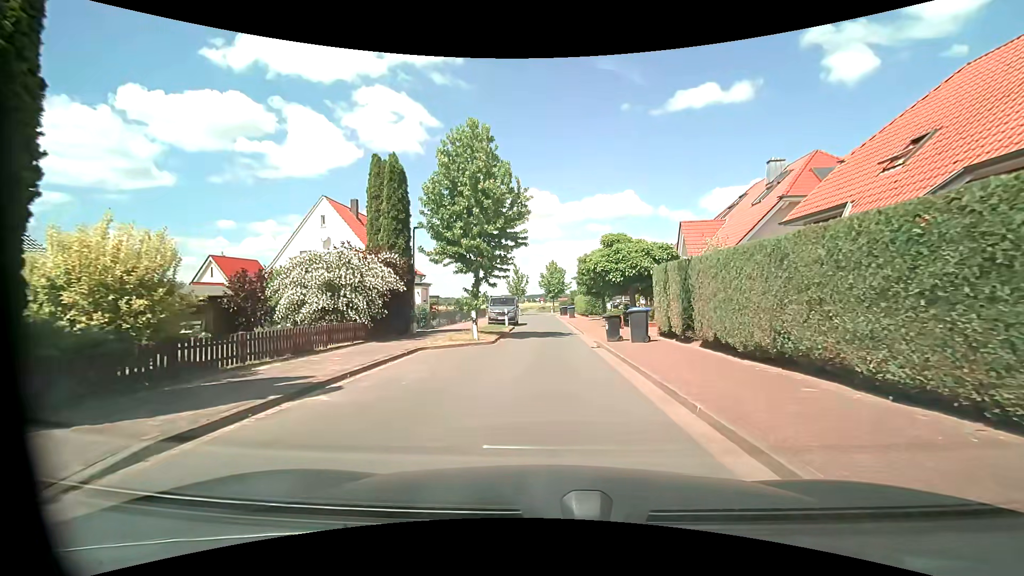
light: Day
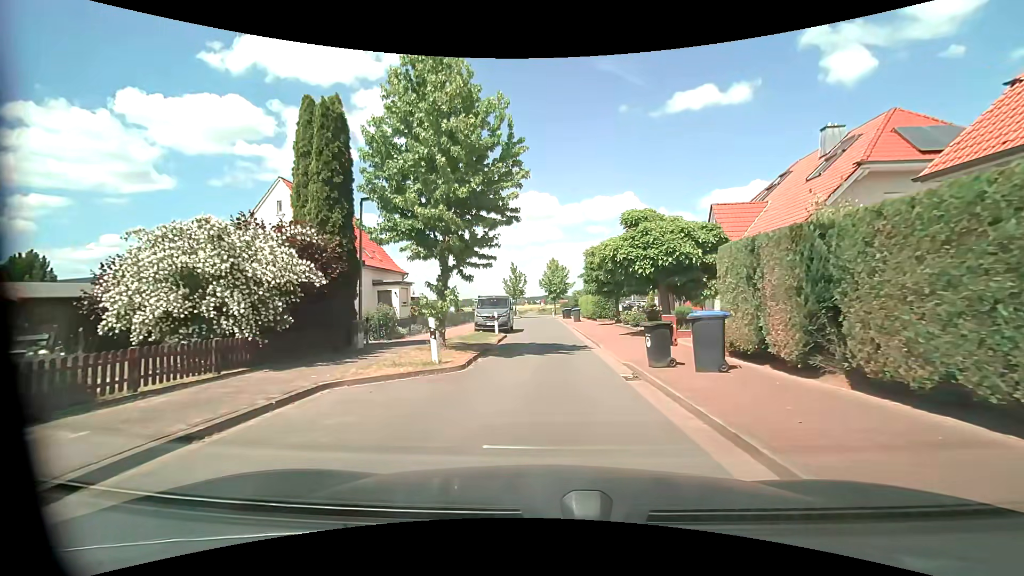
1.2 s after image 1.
(0.0, +6.5) m; 0°
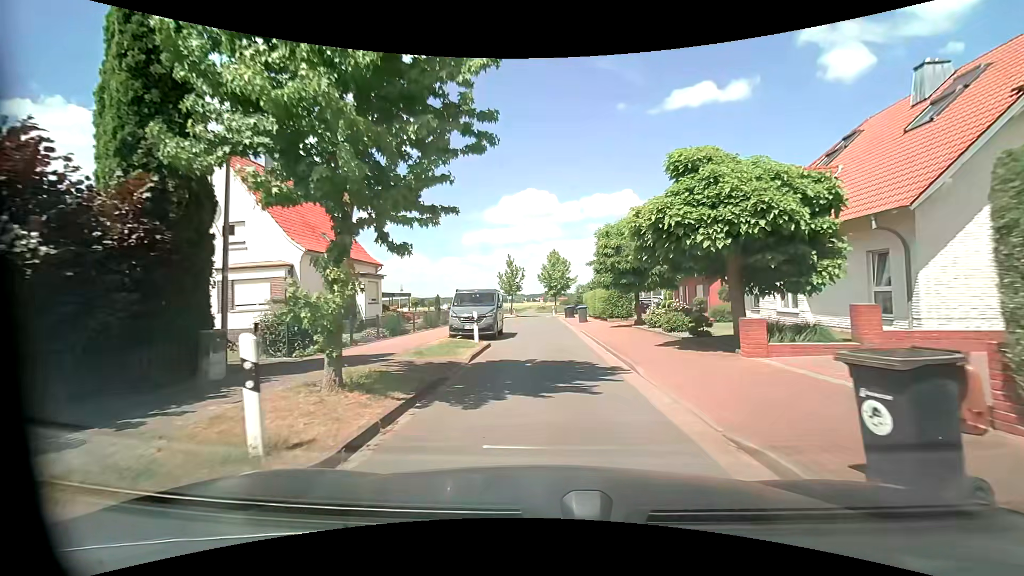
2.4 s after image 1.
(0.0, +6.8) m; 0°
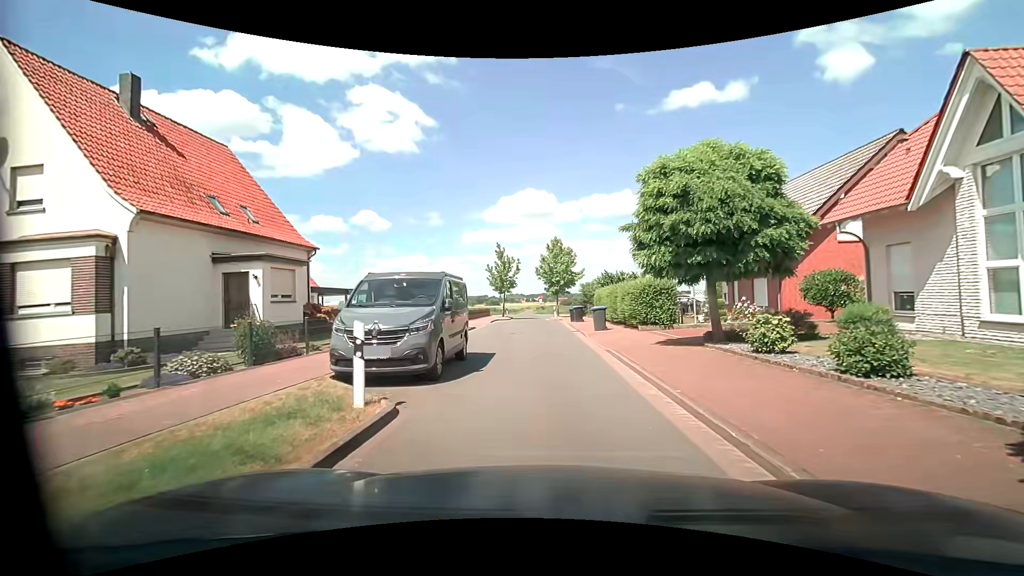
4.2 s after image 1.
(0.0, +10.5) m; -1°
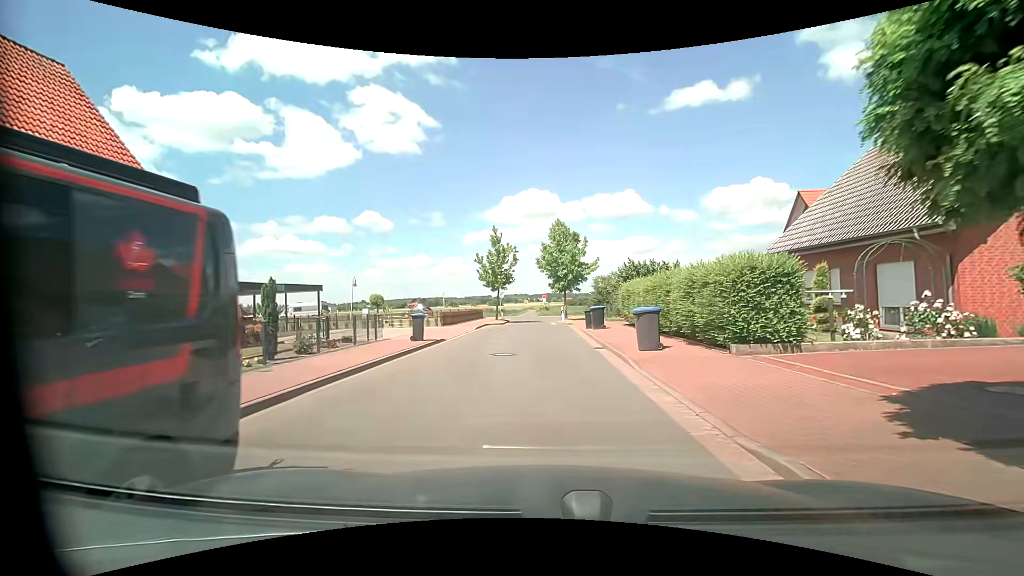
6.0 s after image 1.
(0.0, +9.8) m; 0°
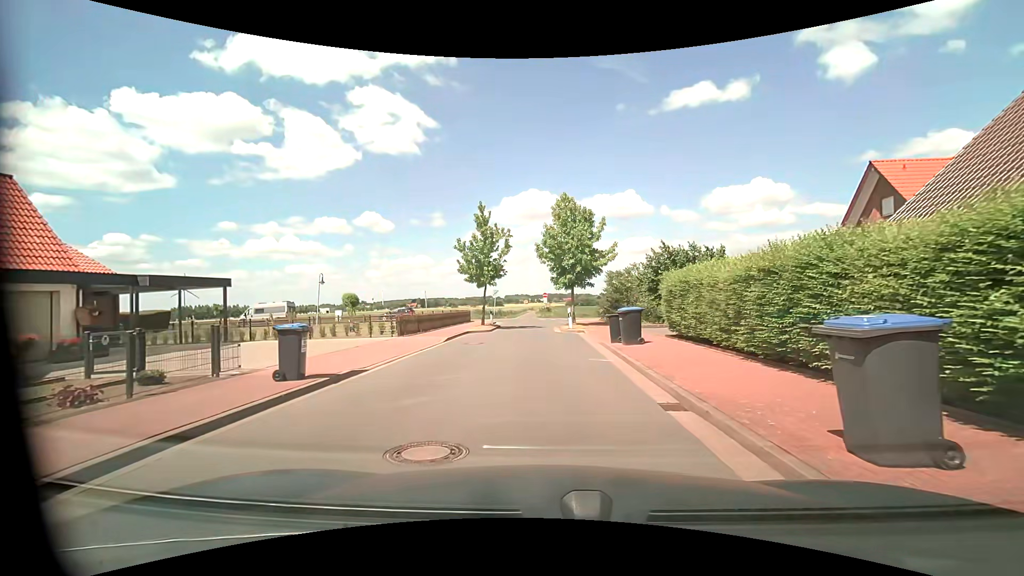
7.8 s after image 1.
(-0.1, +8.6) m; 0°
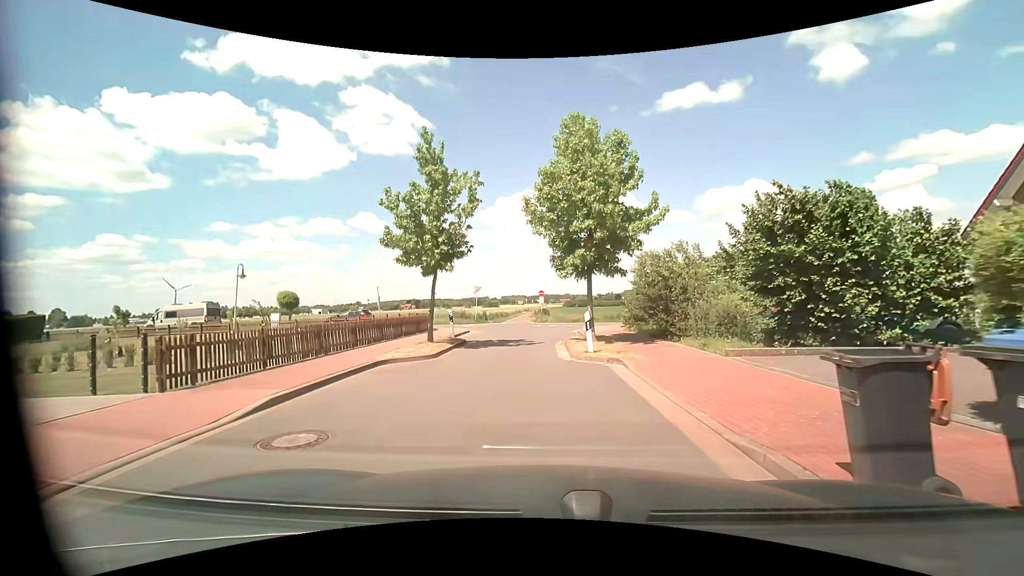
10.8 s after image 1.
(+0.1, +12.2) m; 0°
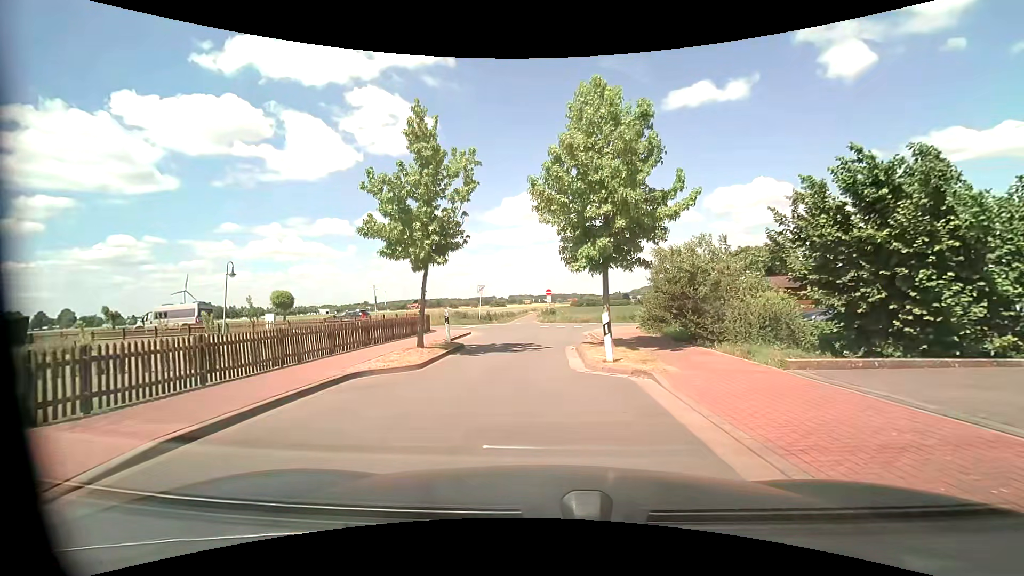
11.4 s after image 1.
(0.0, +2.2) m; -1°
(0, +10) (0, +20) (0, +30) (-7, +36) (-16, +37) (-26, +38) (-36, +38) (-46, +39) (-56, +39) (-66, +40) m
